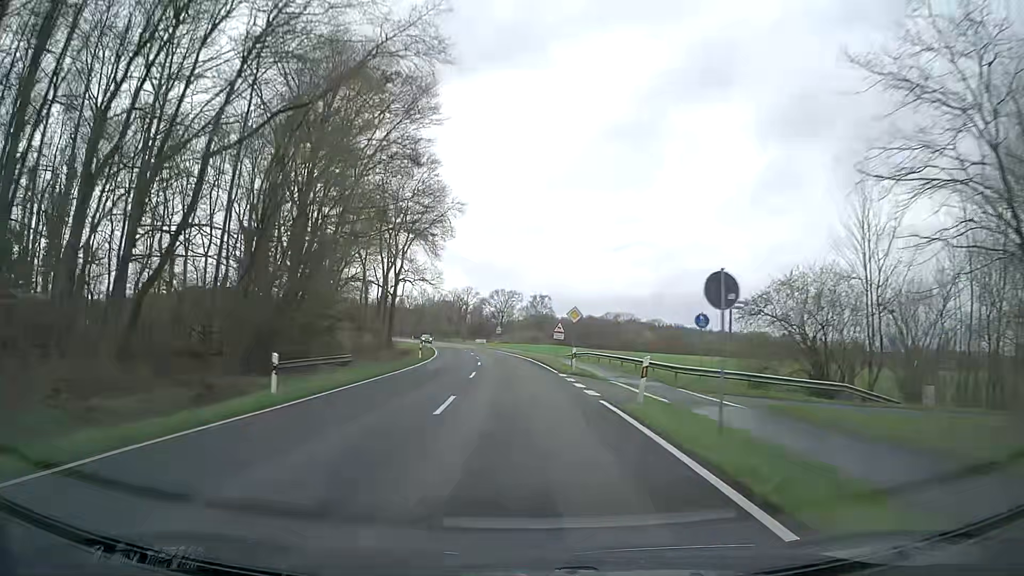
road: secondary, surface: asphalt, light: Day
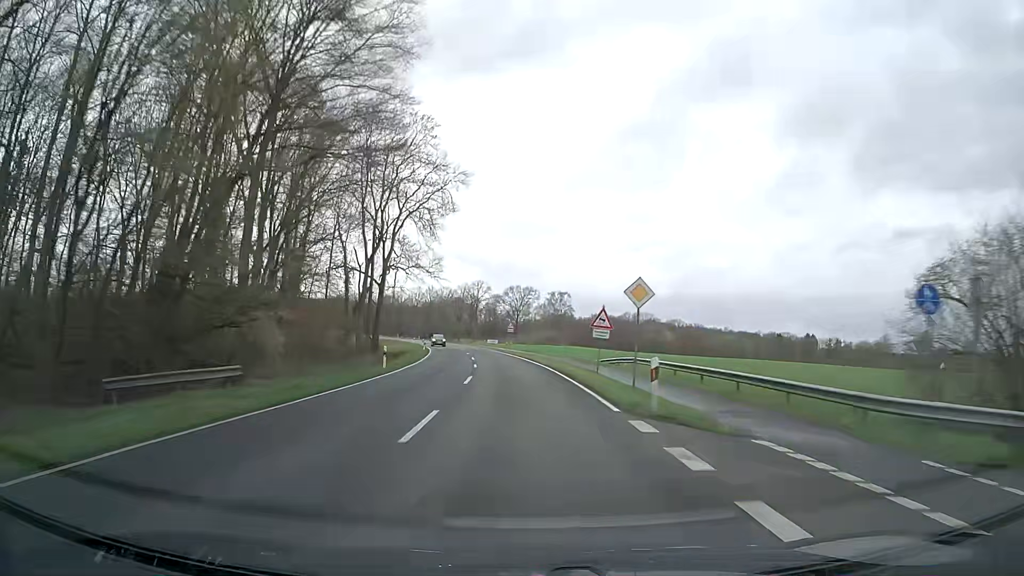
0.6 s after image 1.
(-0.1, +15.6) m; -1°
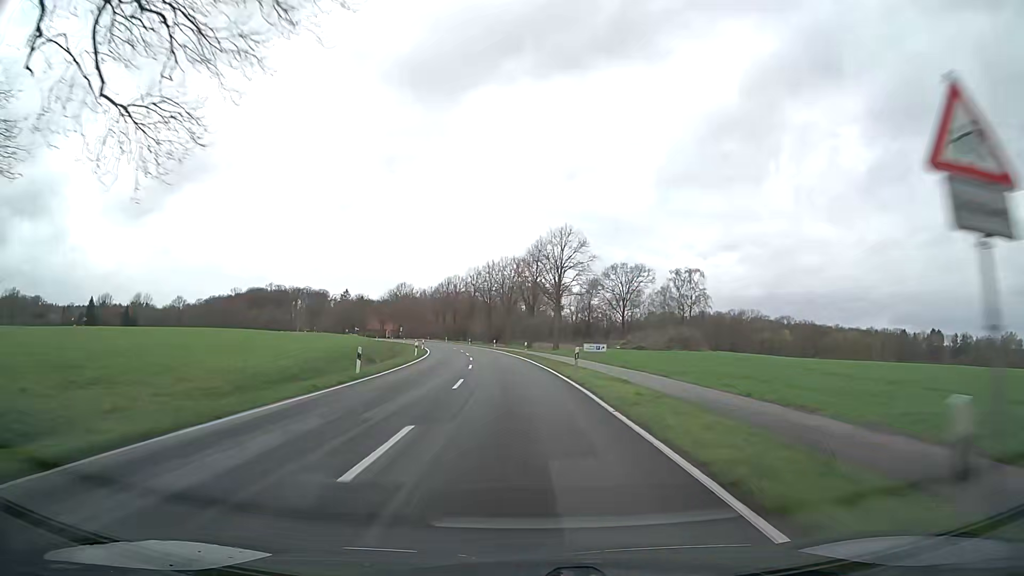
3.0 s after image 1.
(-4.0, +62.6) m; -8°
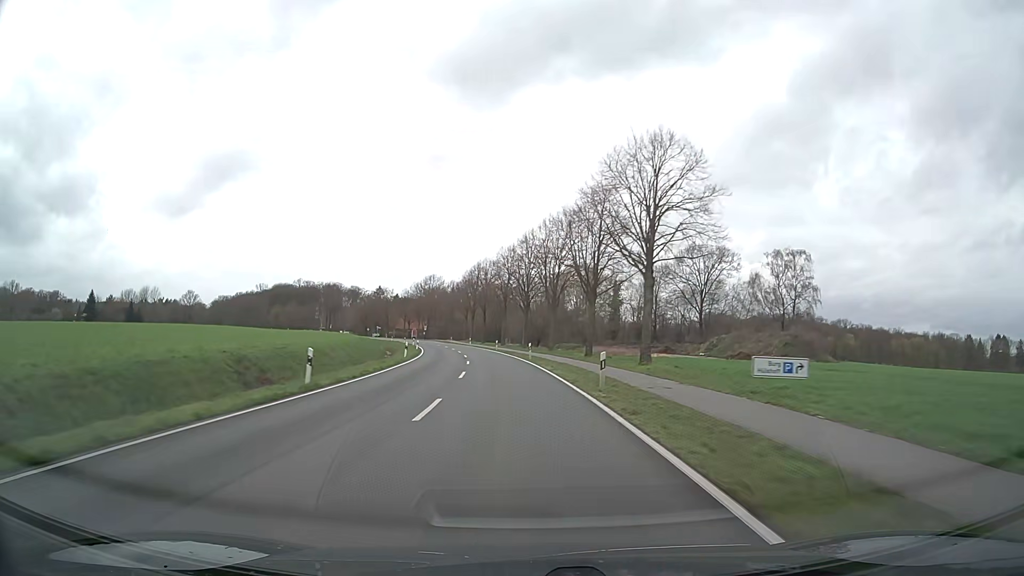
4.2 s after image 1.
(-1.1, +31.4) m; -4°
(0, +10) (0, +20) (-1, +30) (-2, +40) (-3, +50) (-4, +60) (-5, +70) (-7, +80) (-9, +89) (-11, +99) m
